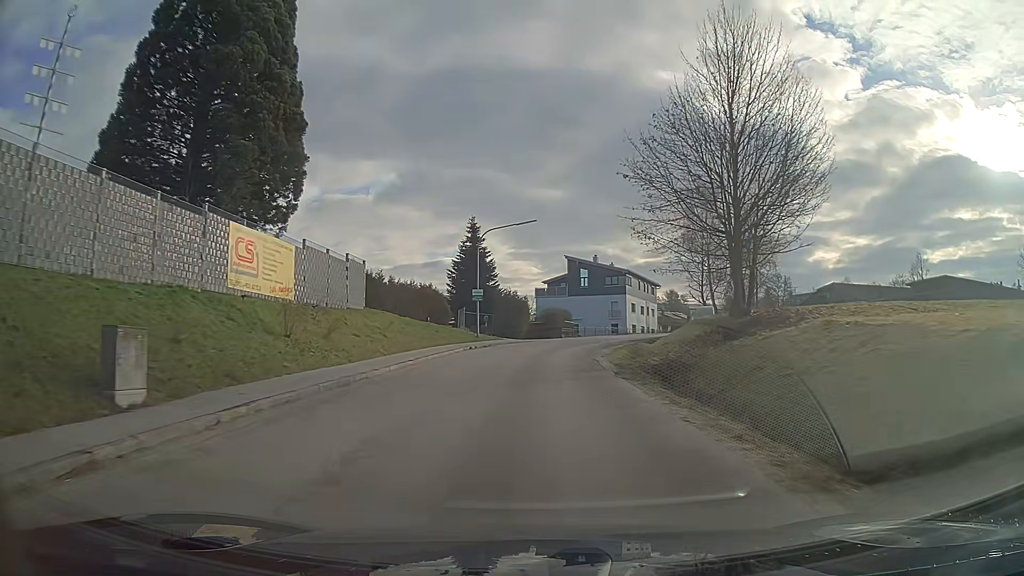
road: tertiary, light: Day
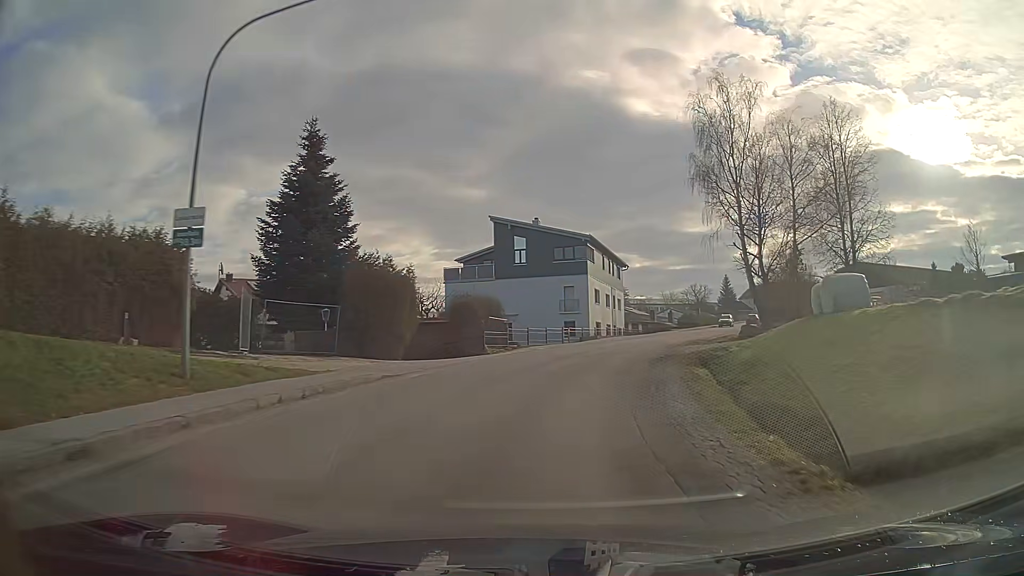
(+1.6, +30.7) m; +8°
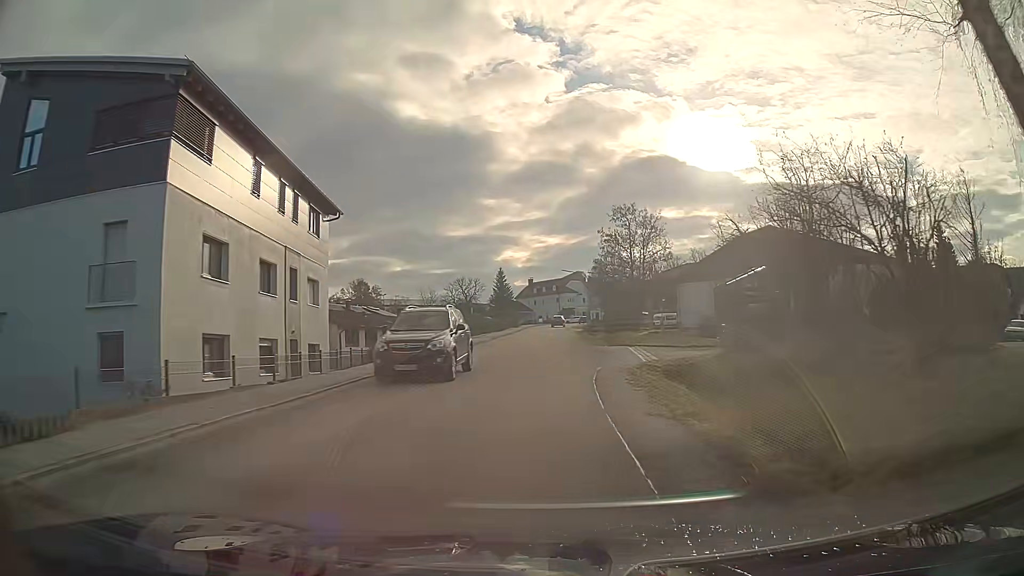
(+6.4, +36.3) m; +18°
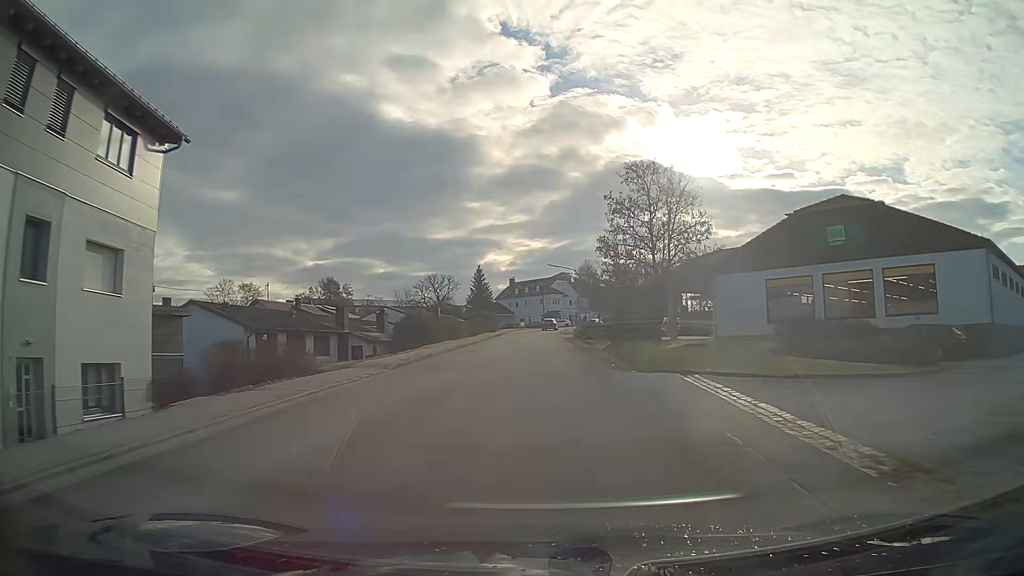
(+0.2, +14.7) m; +1°
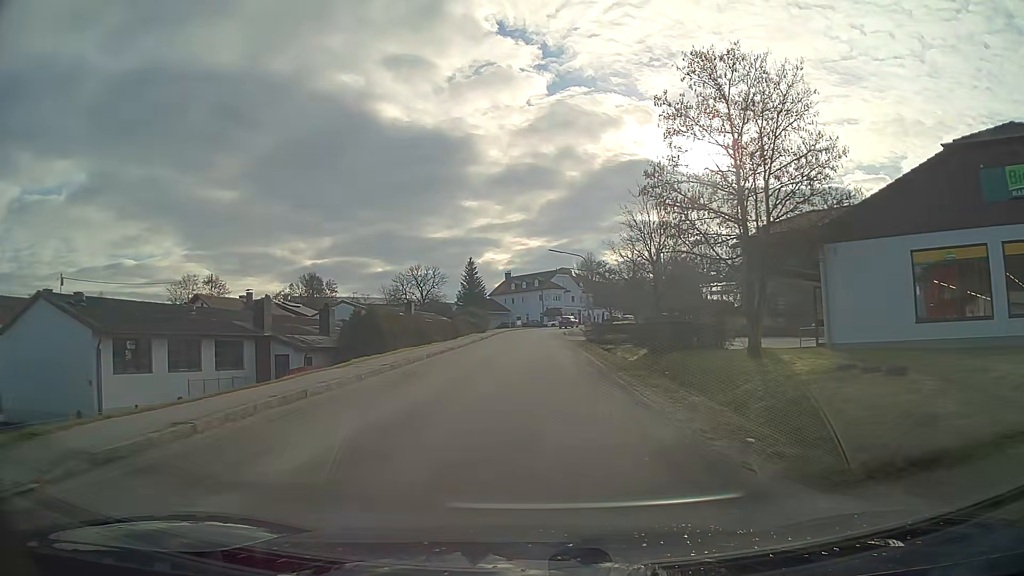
(0.0, +14.7) m; 0°
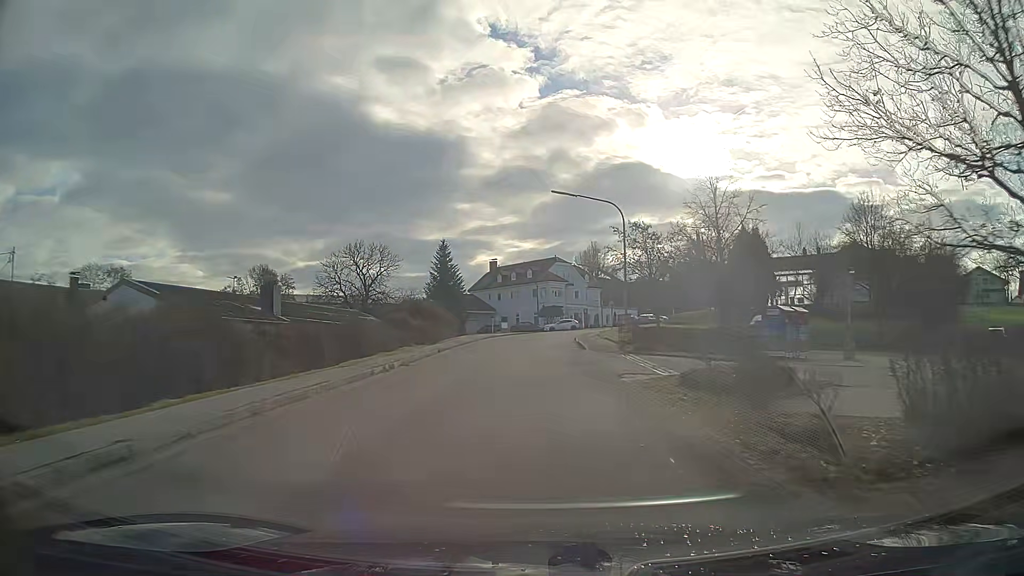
(+0.2, +29.6) m; 0°
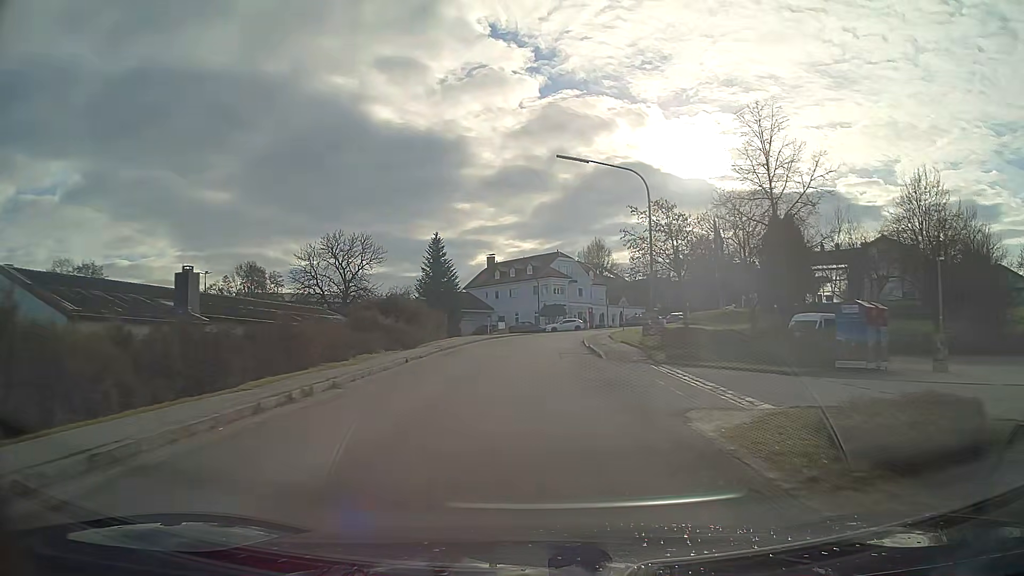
(0.0, +7.4) m; 0°
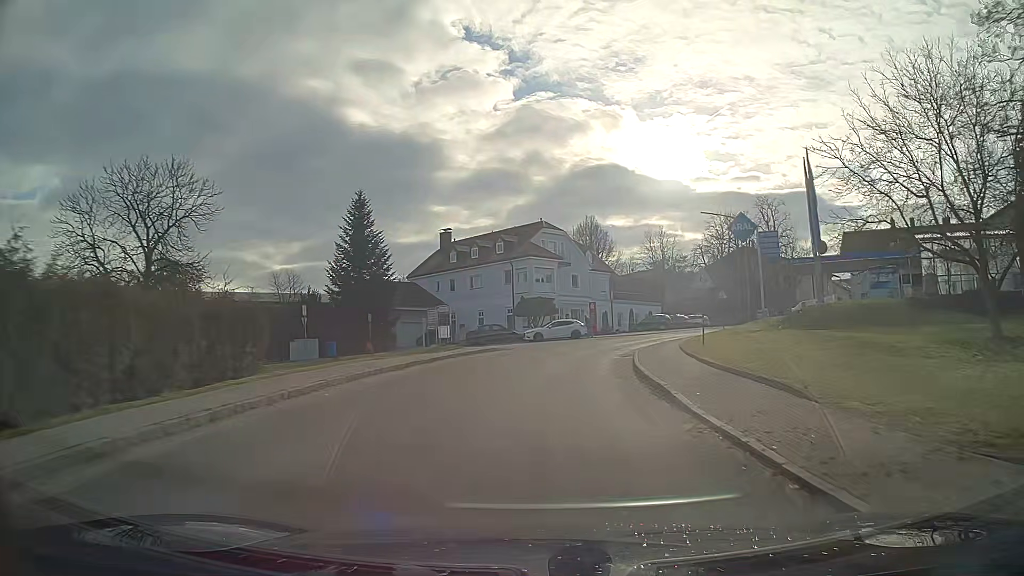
(+0.4, +29.9) m; +3°
